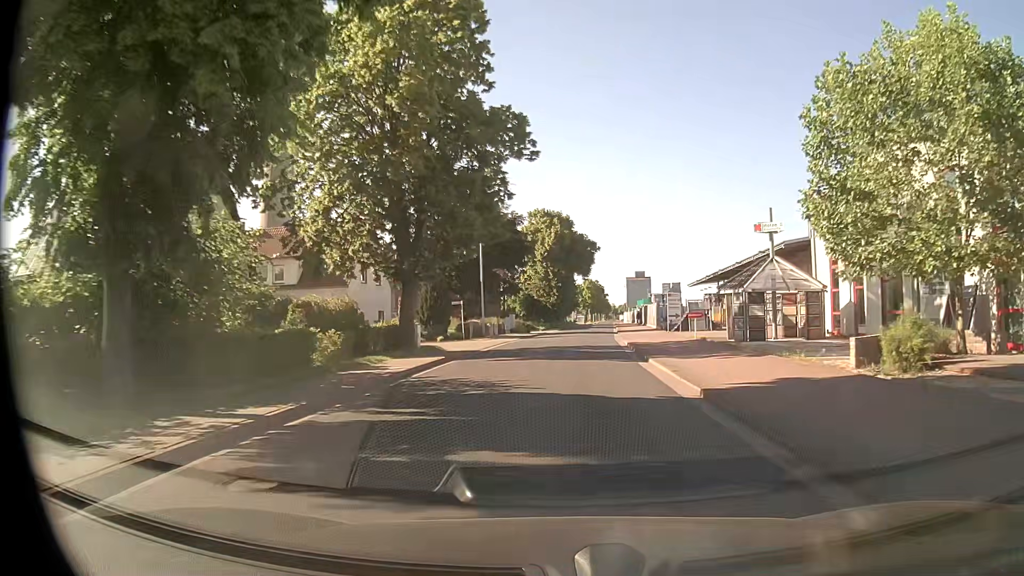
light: Day
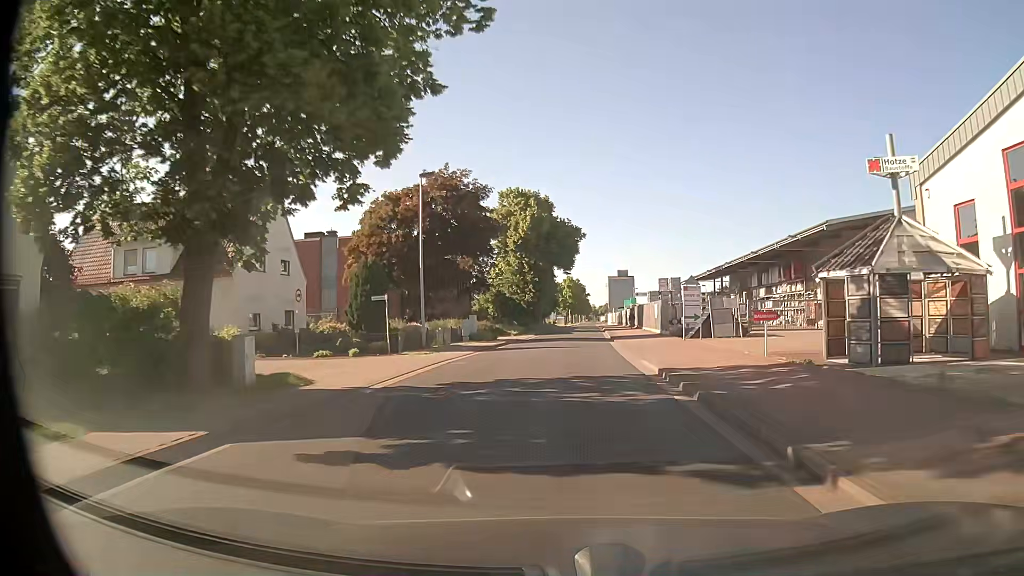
(+0.1, +14.0) m; +1°
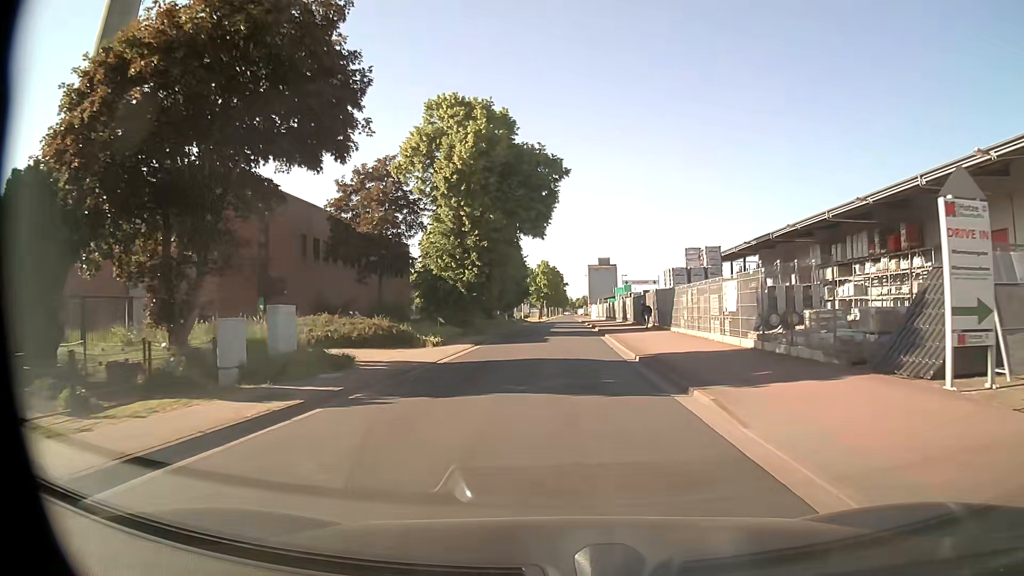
(+0.6, +28.1) m; +2°
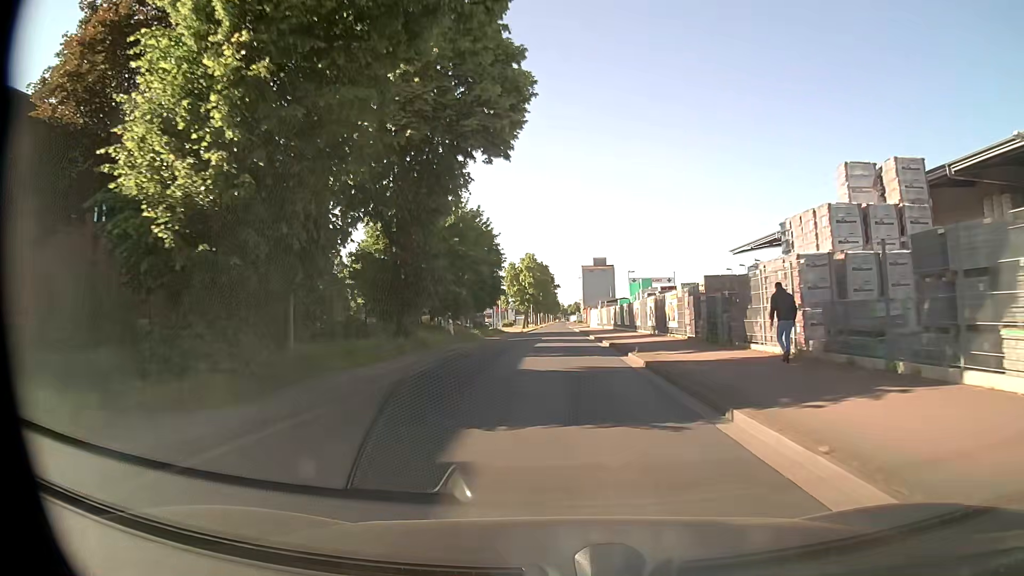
(+0.2, +28.3) m; +1°
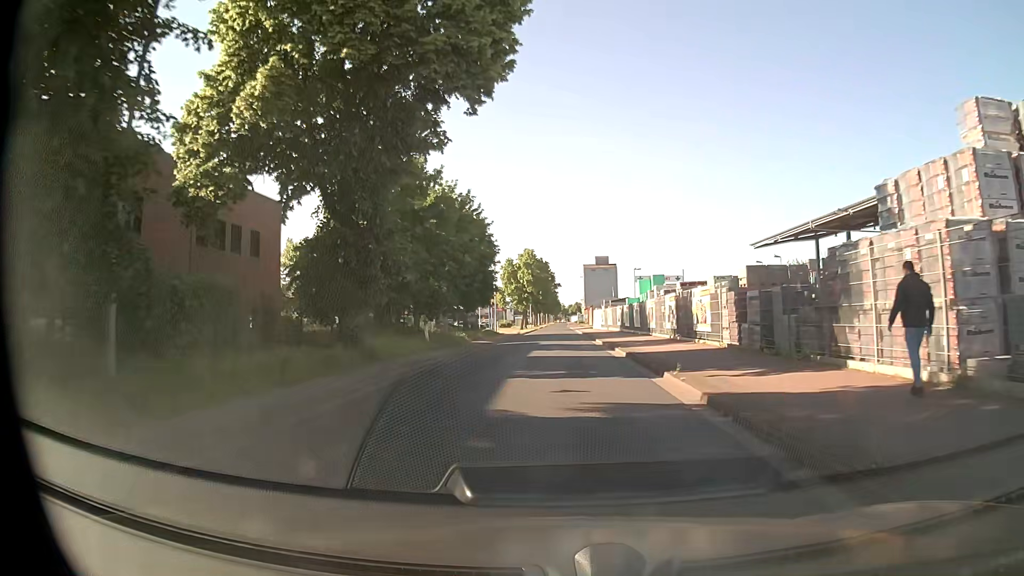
(0.0, +7.1) m; 0°
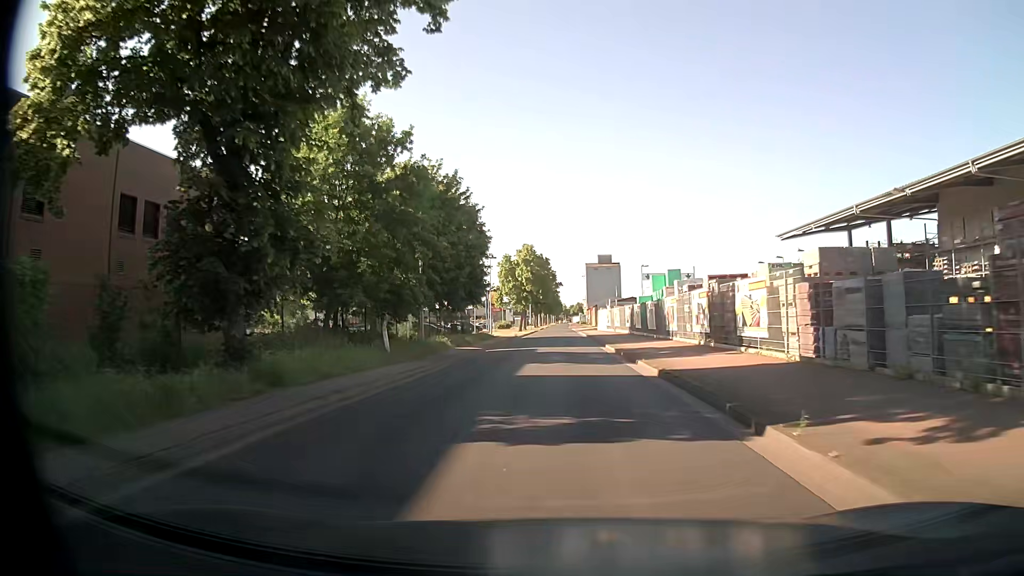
(-0.1, +7.0) m; -1°
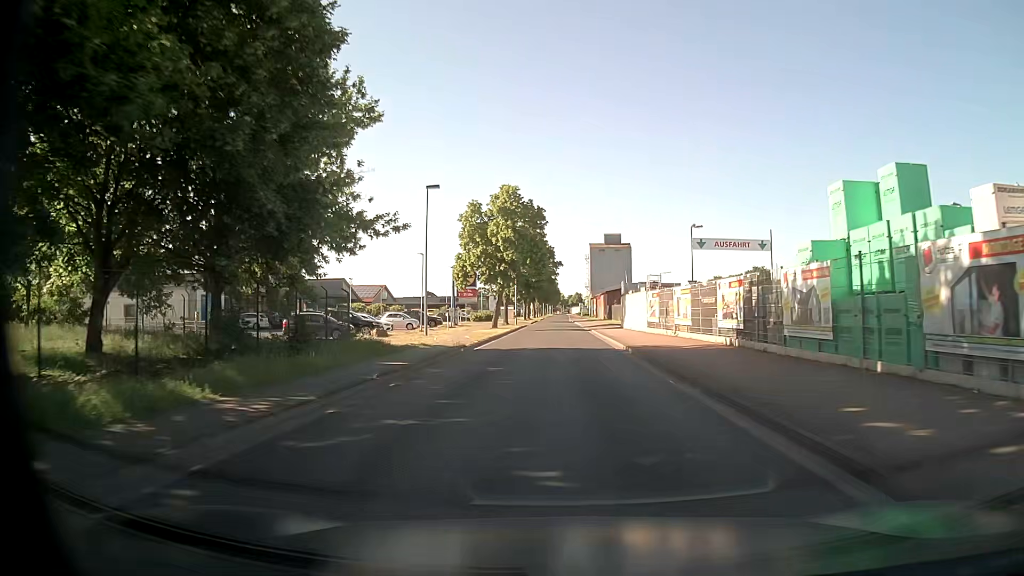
(+0.3, +34.7) m; +1°
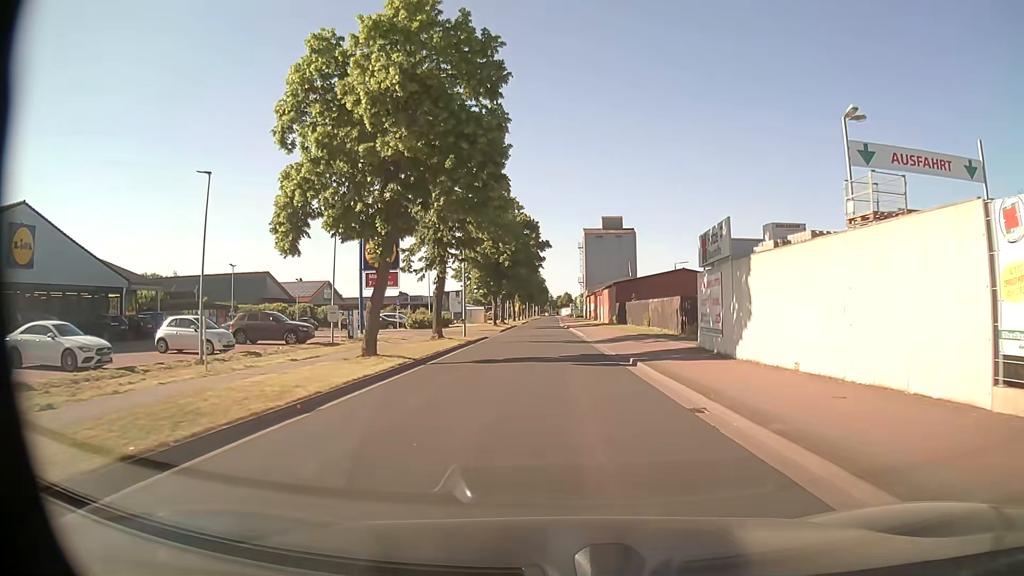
(+0.4, +34.1) m; +1°
(0, +10) (0, +20) (0, +30) (0, +40) (-1, +50) (-1, +60) (-1, +70) (-1, +80) (-1, +90) (-1, +100) m
